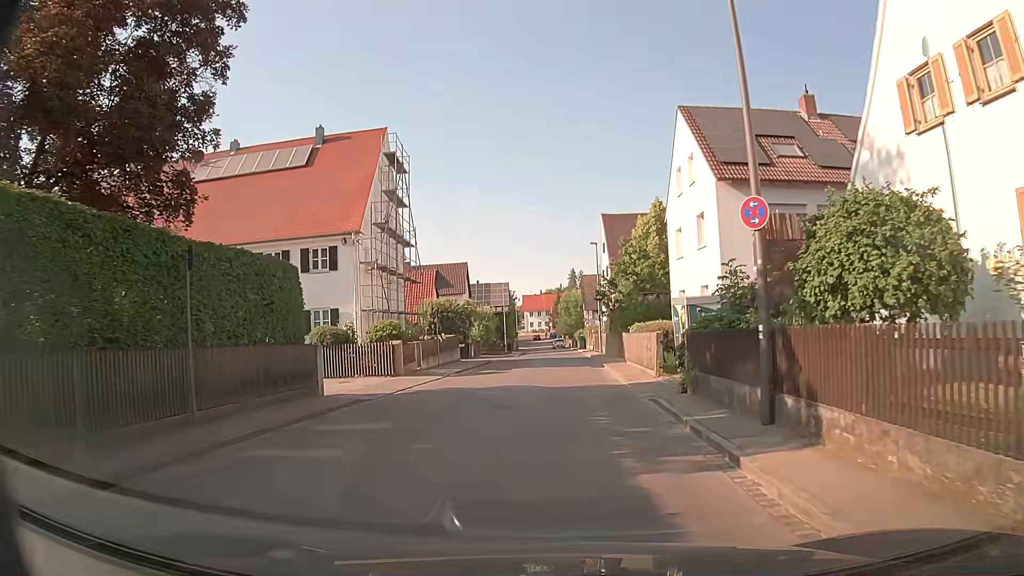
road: residential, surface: asphalt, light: Day
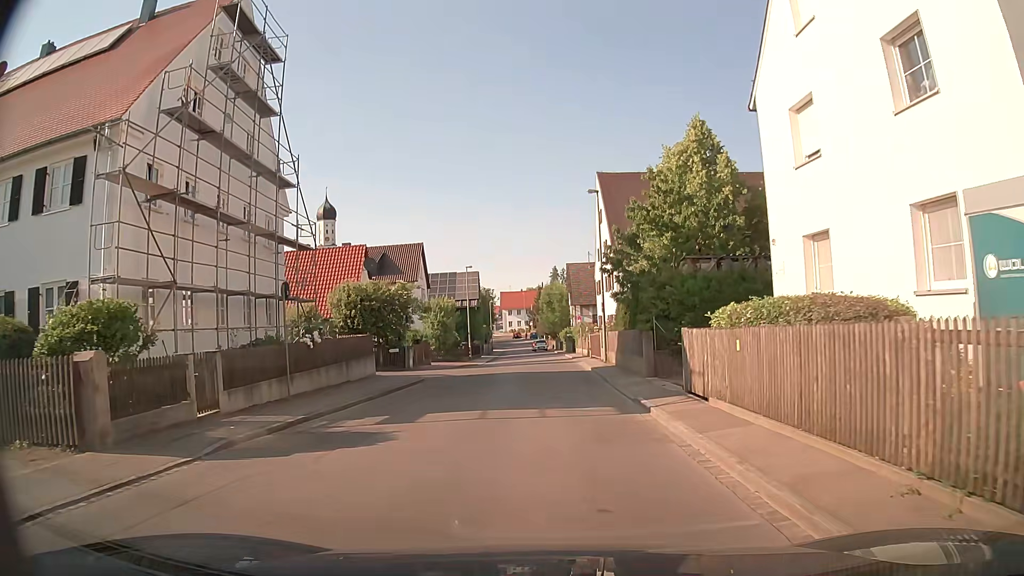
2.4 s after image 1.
(+0.5, +17.4) m; +2°
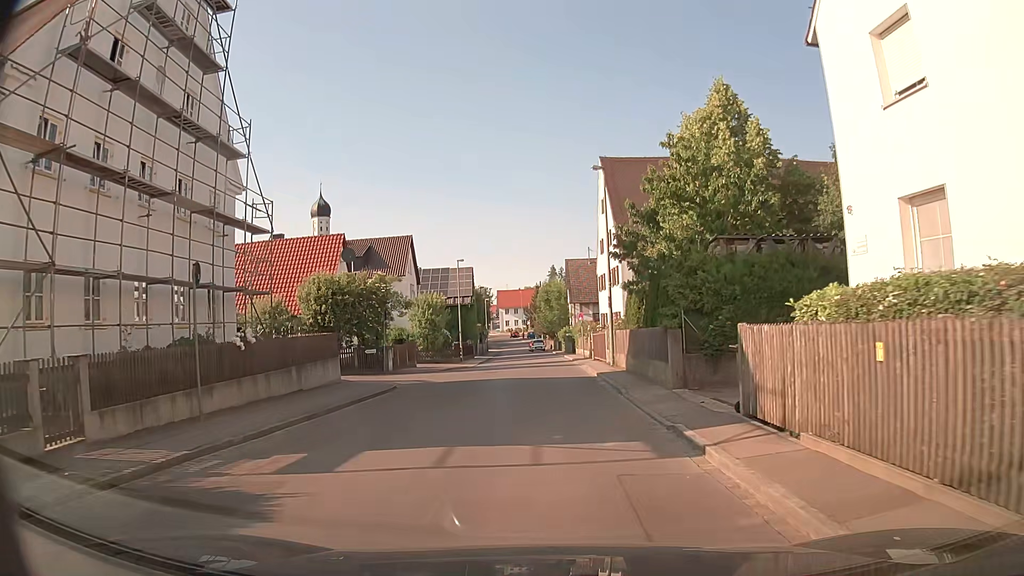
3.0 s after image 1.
(0.0, +4.3) m; 0°
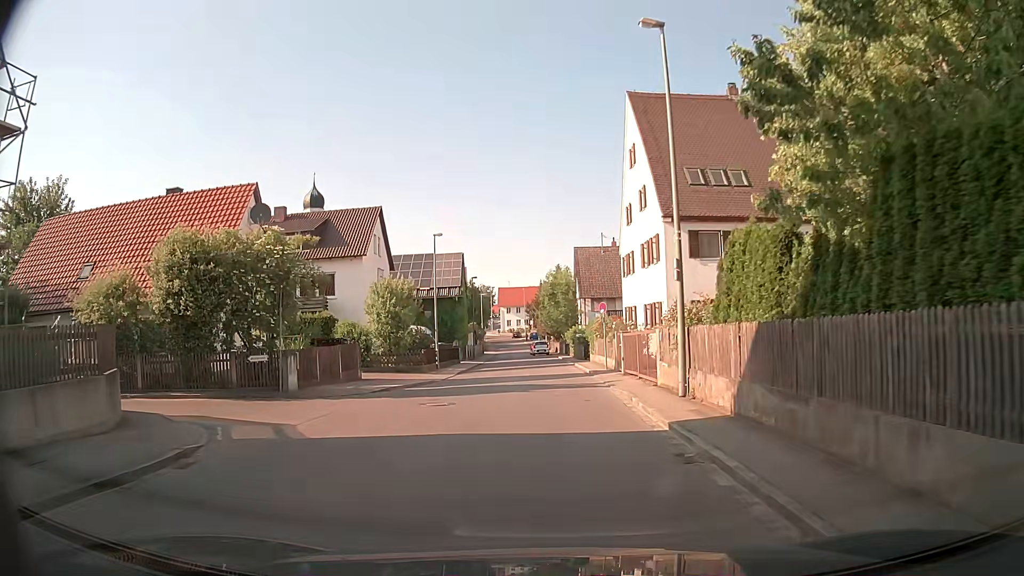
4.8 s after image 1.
(-0.1, +12.9) m; 0°
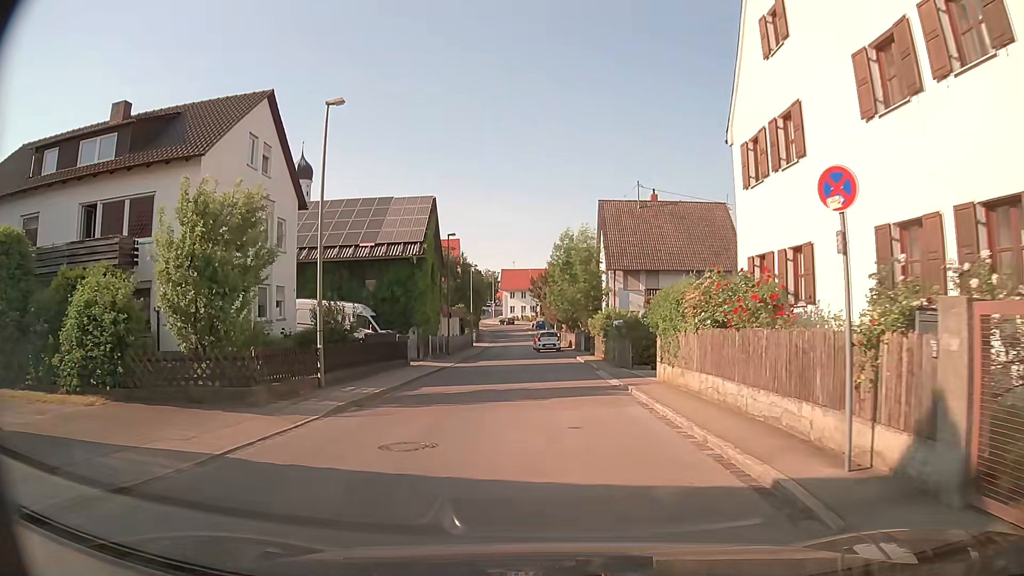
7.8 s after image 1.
(-0.4, +21.3) m; -1°
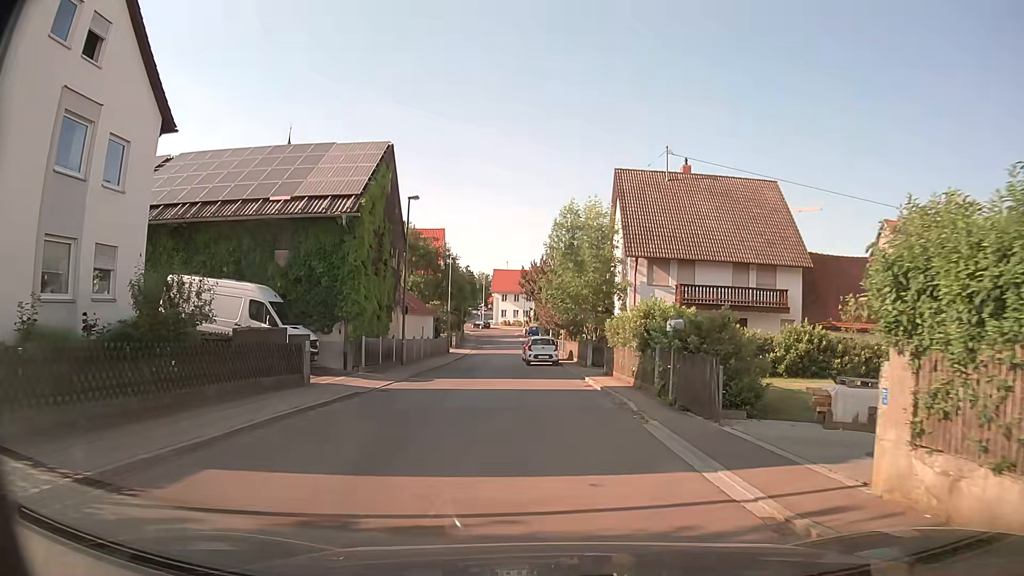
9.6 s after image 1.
(-0.1, +12.3) m; 0°
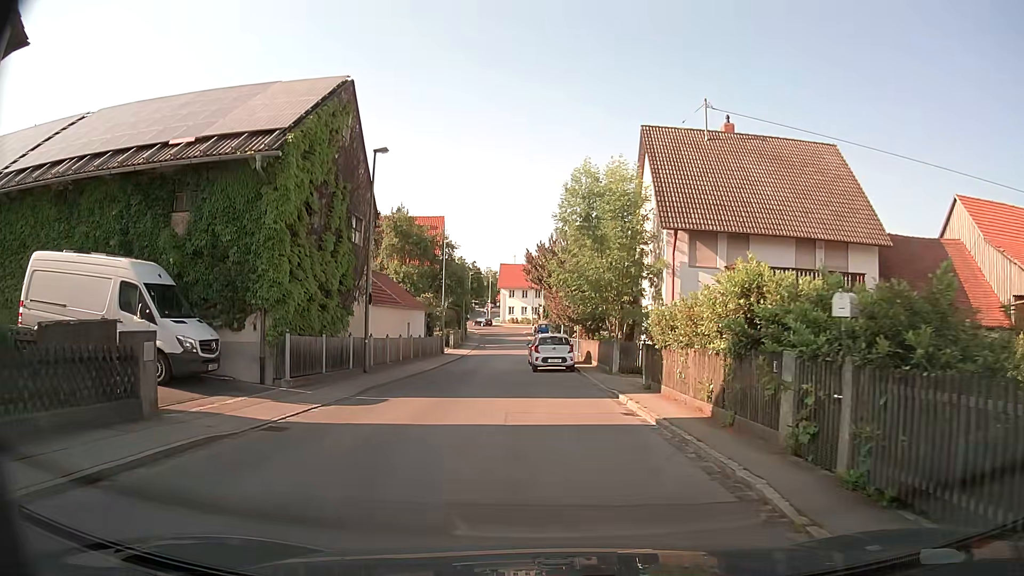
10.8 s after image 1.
(0.0, +7.9) m; +1°
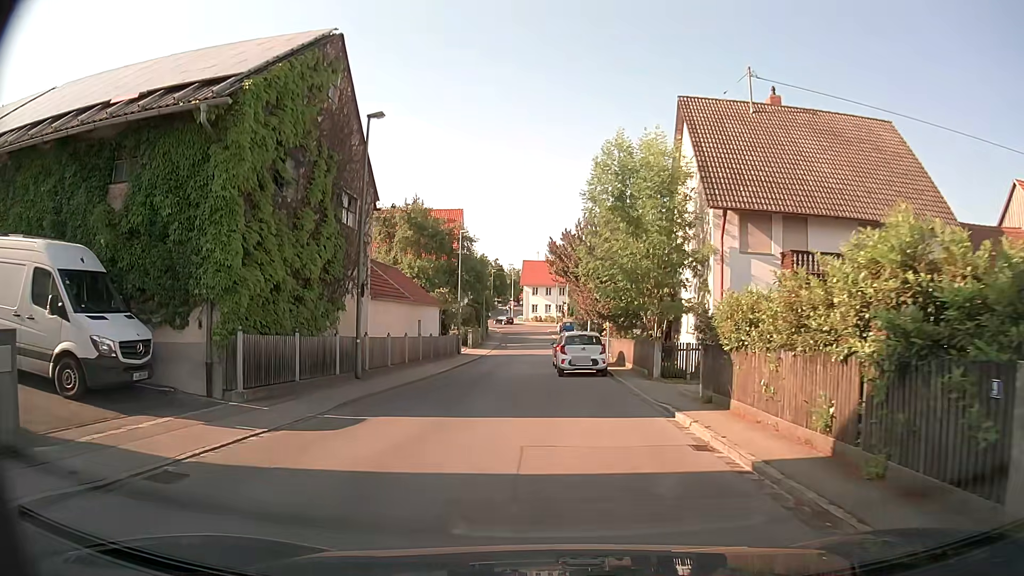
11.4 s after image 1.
(-0.1, +3.9) m; -3°
